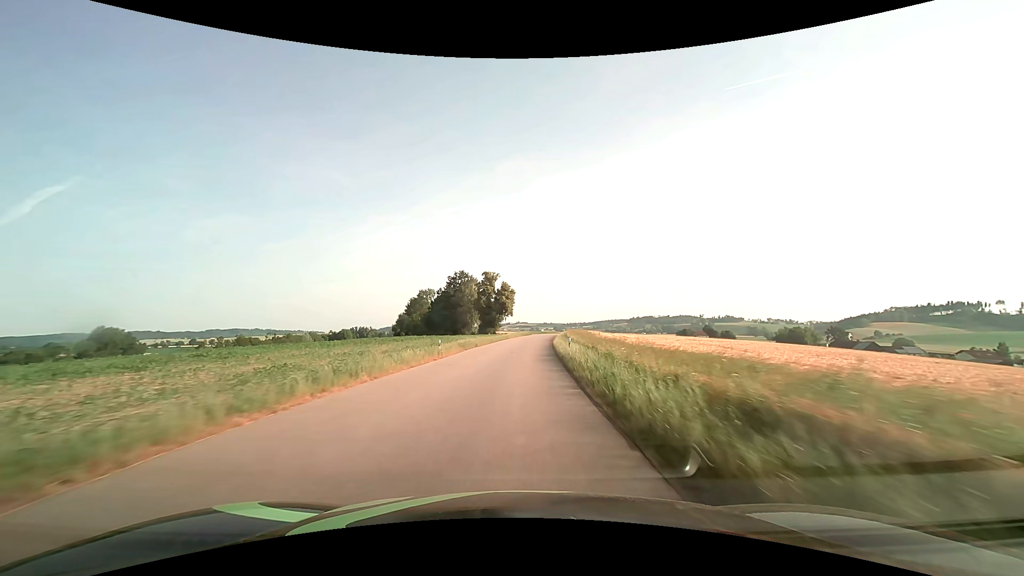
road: tertiary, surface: asphalt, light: Day
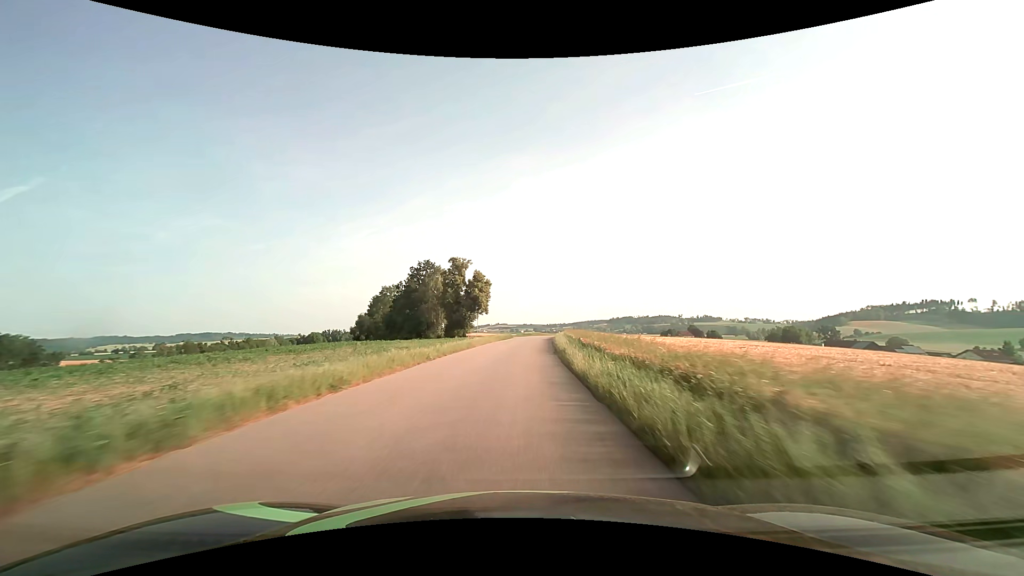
(+0.5, +25.3) m; +2°
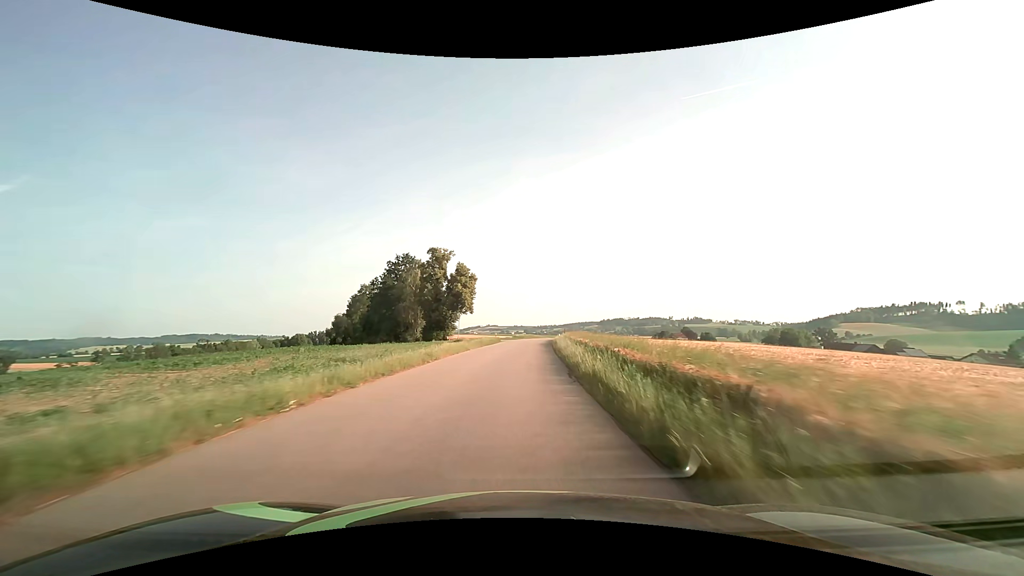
(+0.1, +12.7) m; +1°
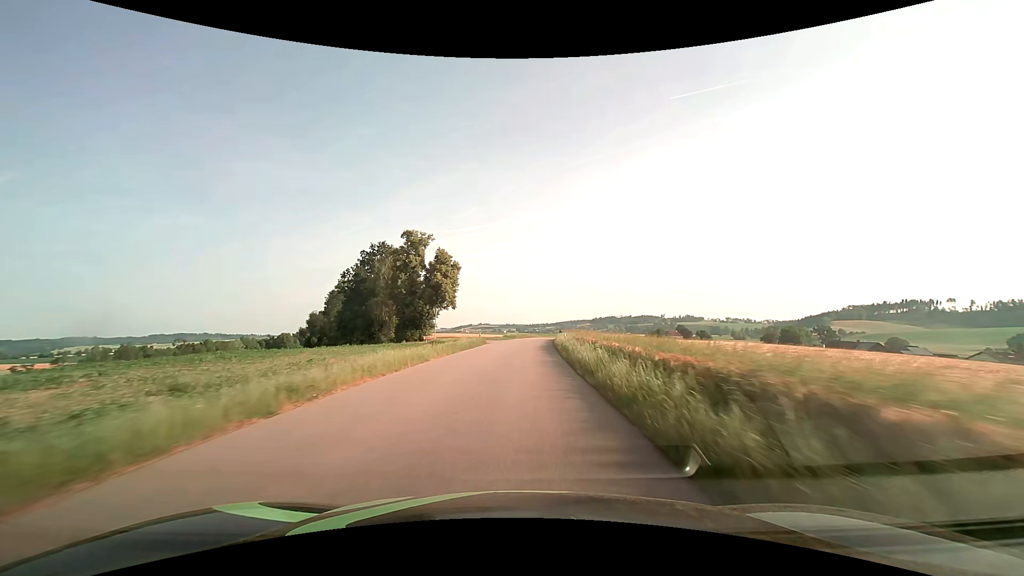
(+0.1, +12.6) m; +1°
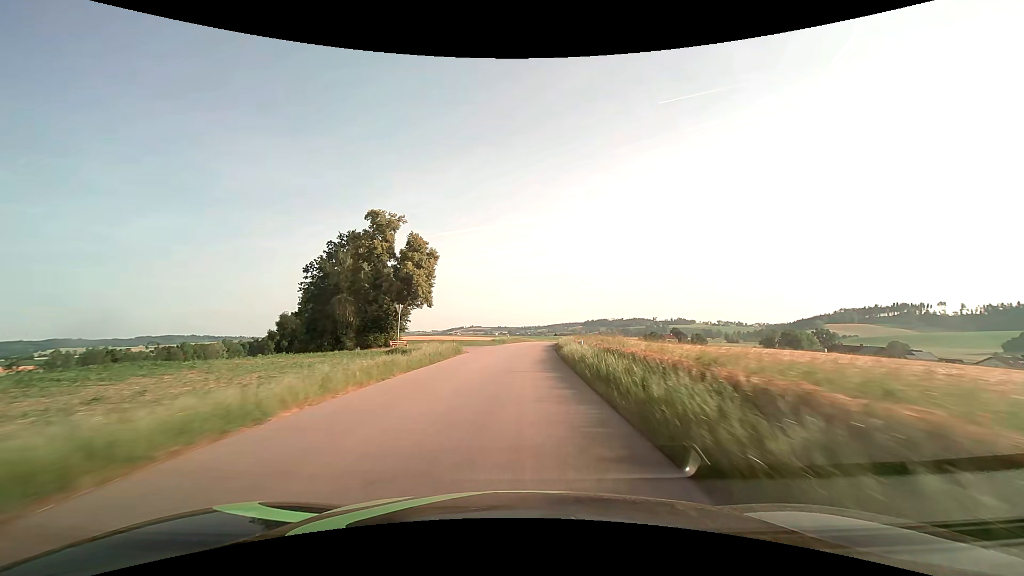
(+0.1, +12.5) m; +1°
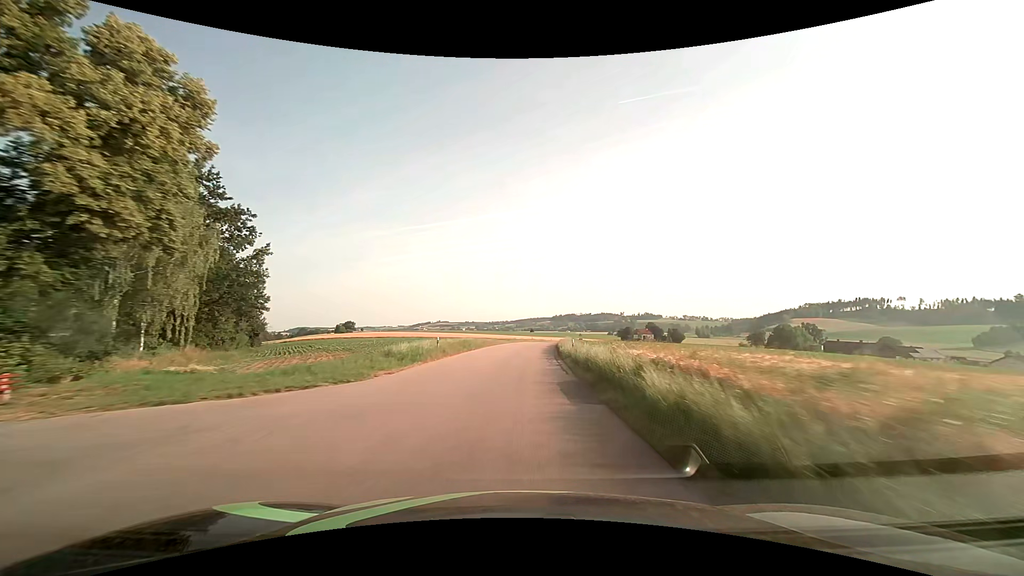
(+1.1, +37.1) m; +4°
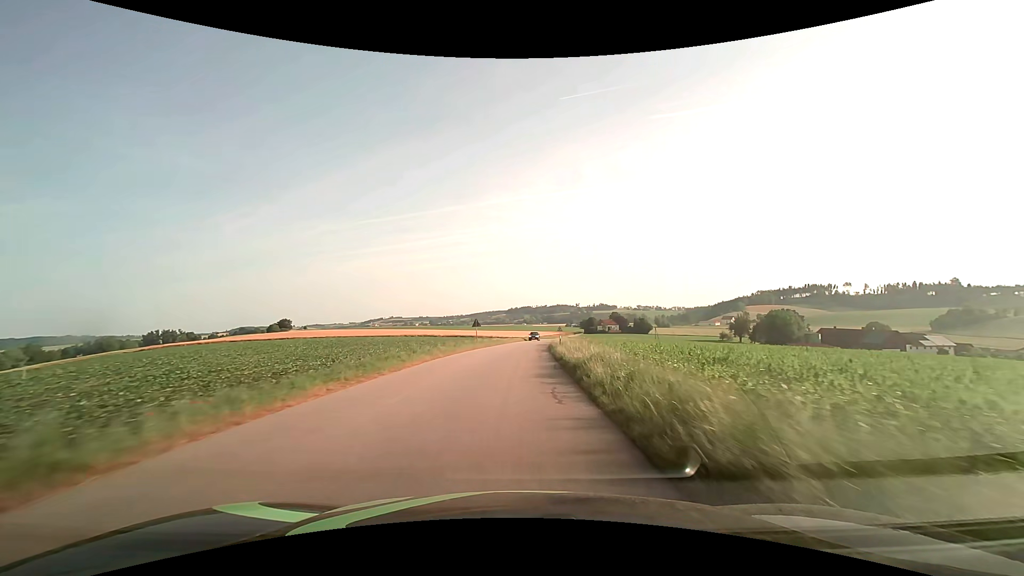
(+2.2, +47.9) m; +5°
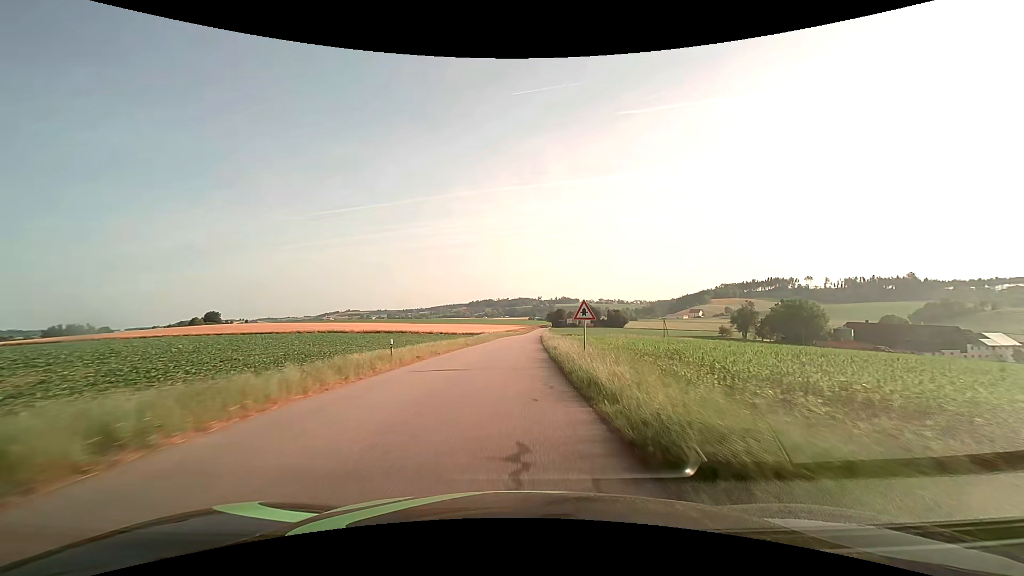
(+2.2, +56.4) m; +4°
(0, +10) (0, +20) (0, +30) (+1, +40) (+1, +50) (+2, +60) (+2, +70) (+2, +80) (+3, +90) (+3, +100) m
